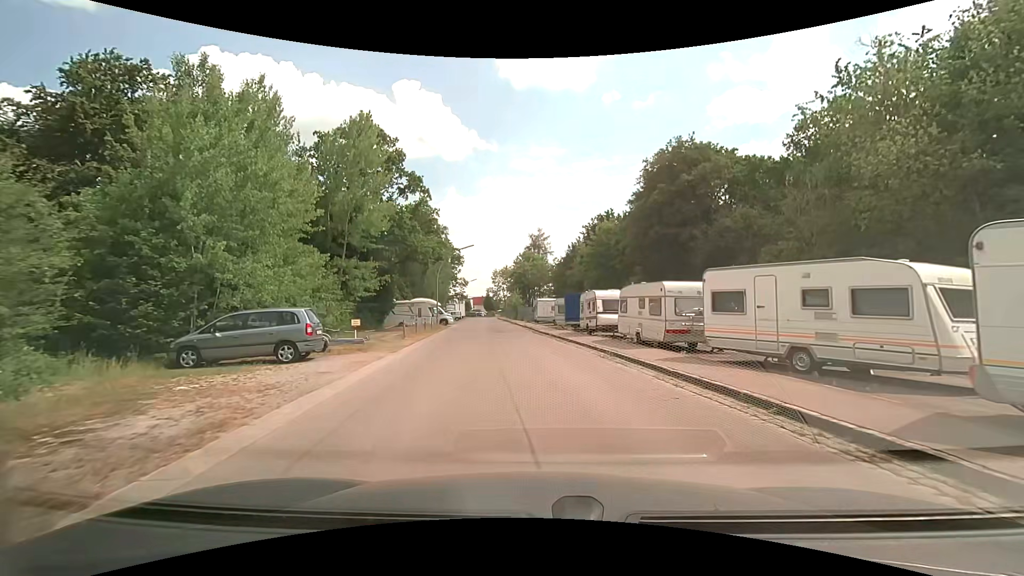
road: residential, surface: asphalt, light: Day
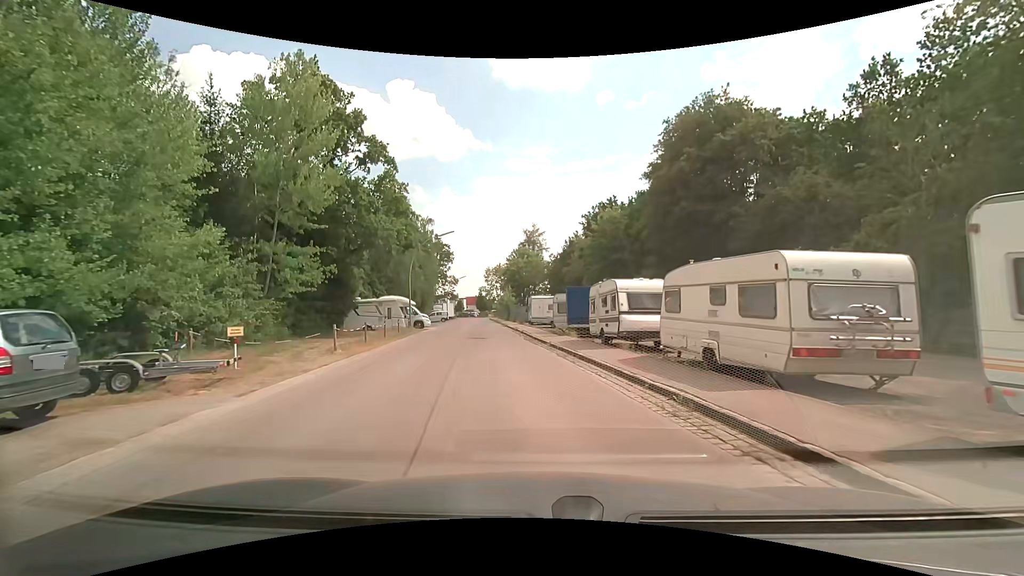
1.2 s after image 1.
(+0.2, +8.6) m; +1°
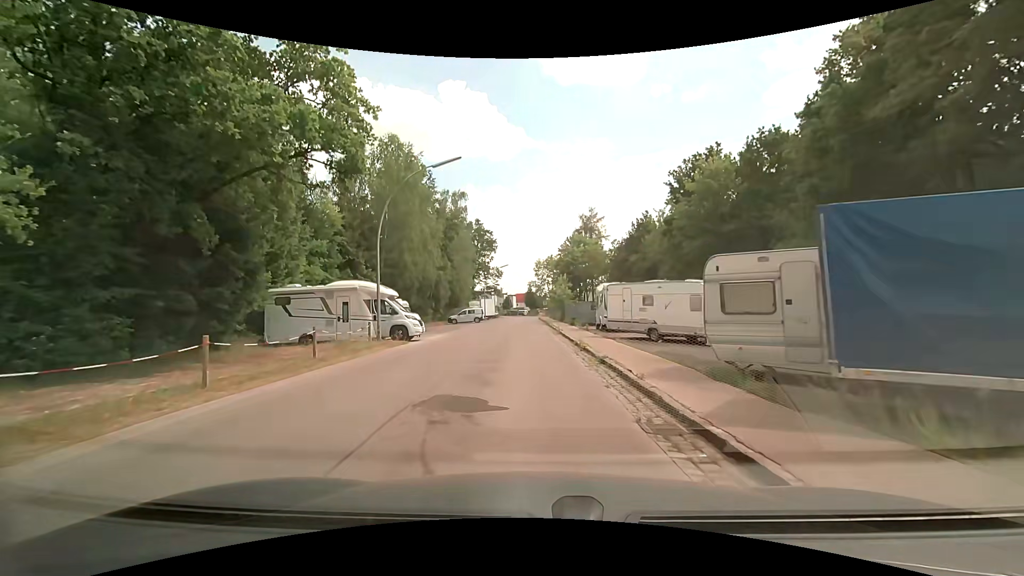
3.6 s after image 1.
(-1.1, +19.5) m; -6°
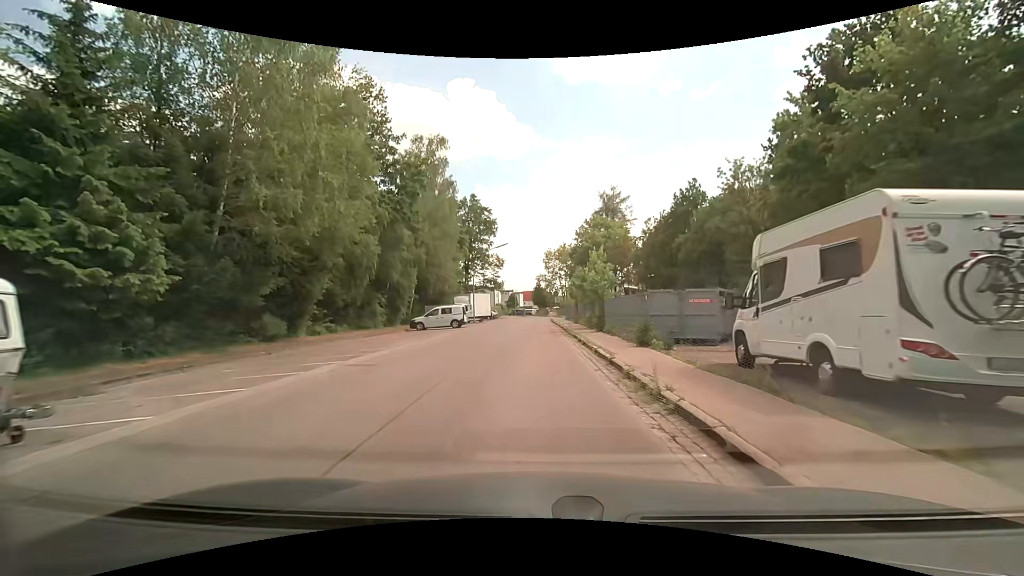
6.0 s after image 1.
(-0.2, +22.4) m; 0°
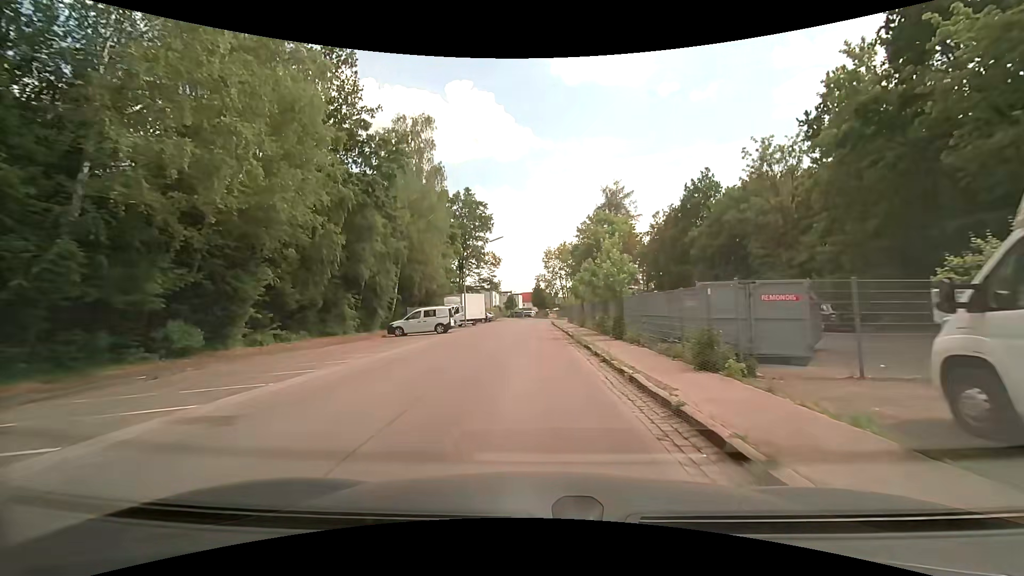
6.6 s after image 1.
(0.0, +5.8) m; 0°
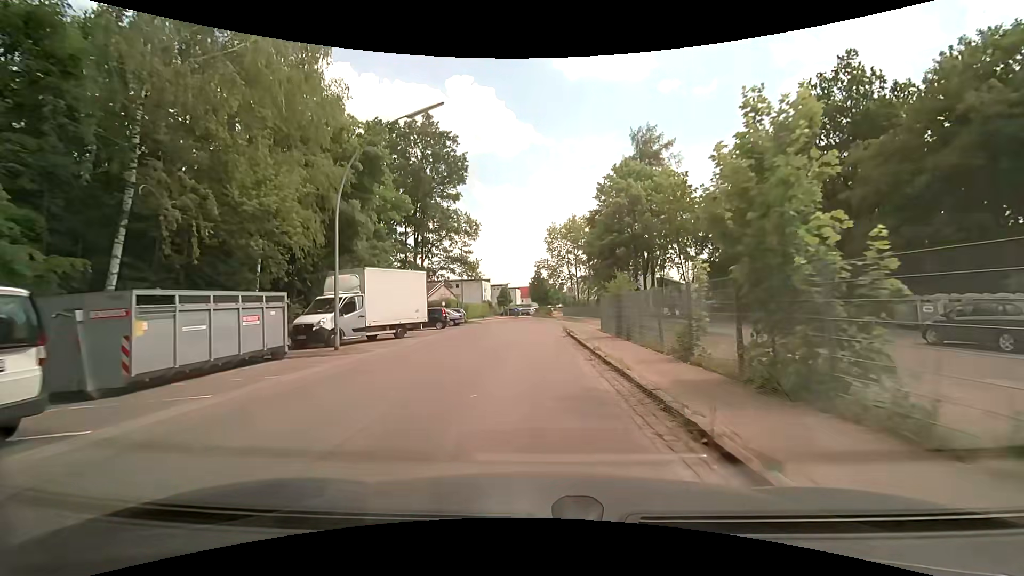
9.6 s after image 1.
(+0.2, +28.8) m; 0°
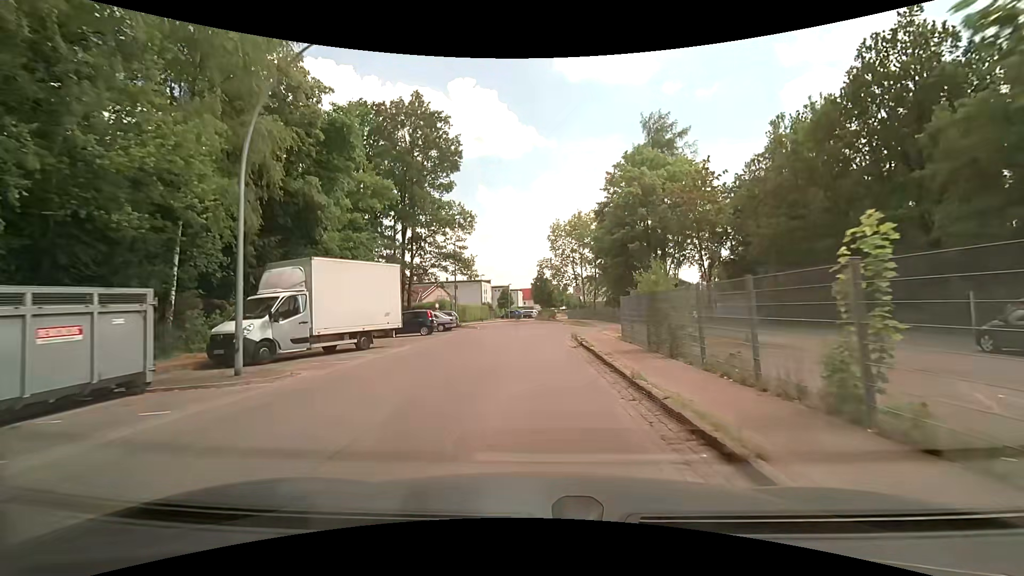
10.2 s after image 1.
(-0.1, +5.5) m; -1°
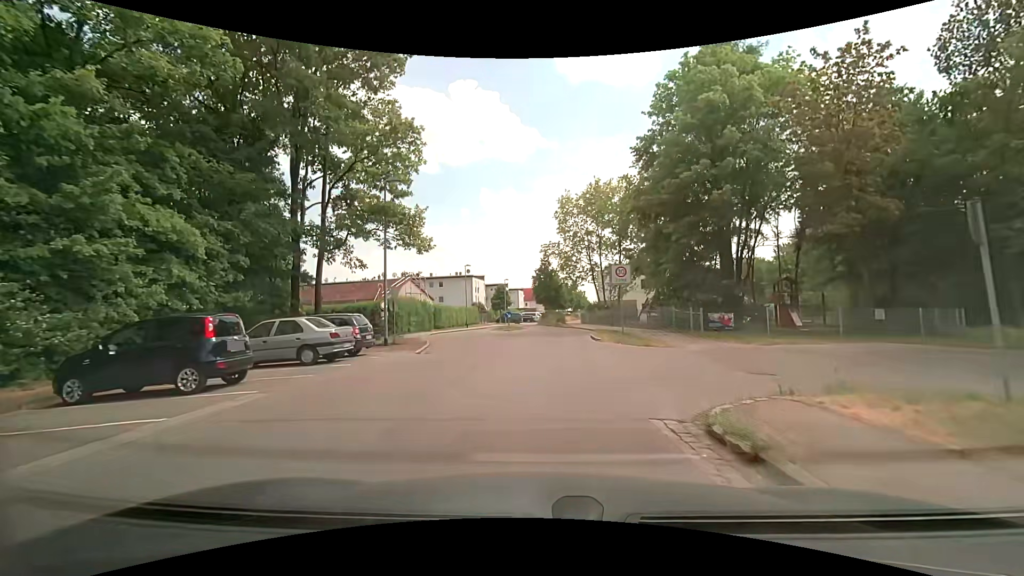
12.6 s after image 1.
(+0.2, +20.6) m; 0°
(0, +10) (0, +20) (+1, +30) (+1, +40) (+1, +50) (-1, +60) (-1, +70) (0, +80) (+3, +89) (+5, +99) m
